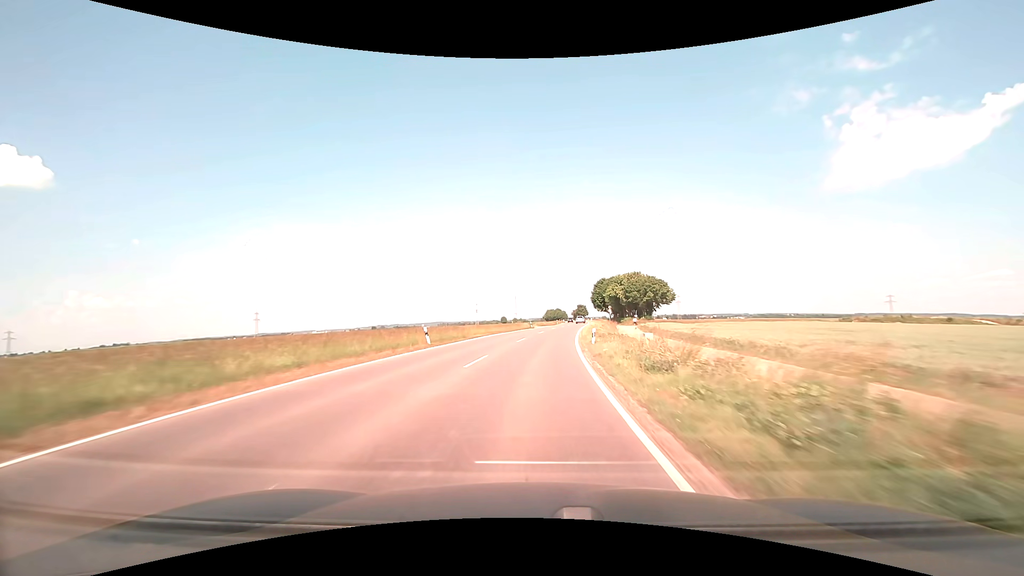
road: tertiary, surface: asphalt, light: Day
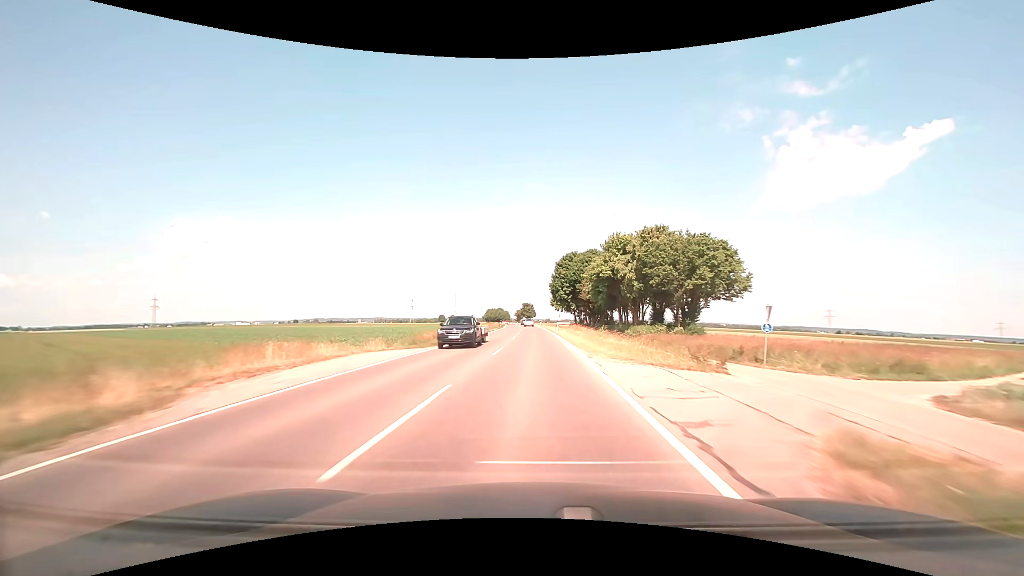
(+4.9, +69.2) m; +7°
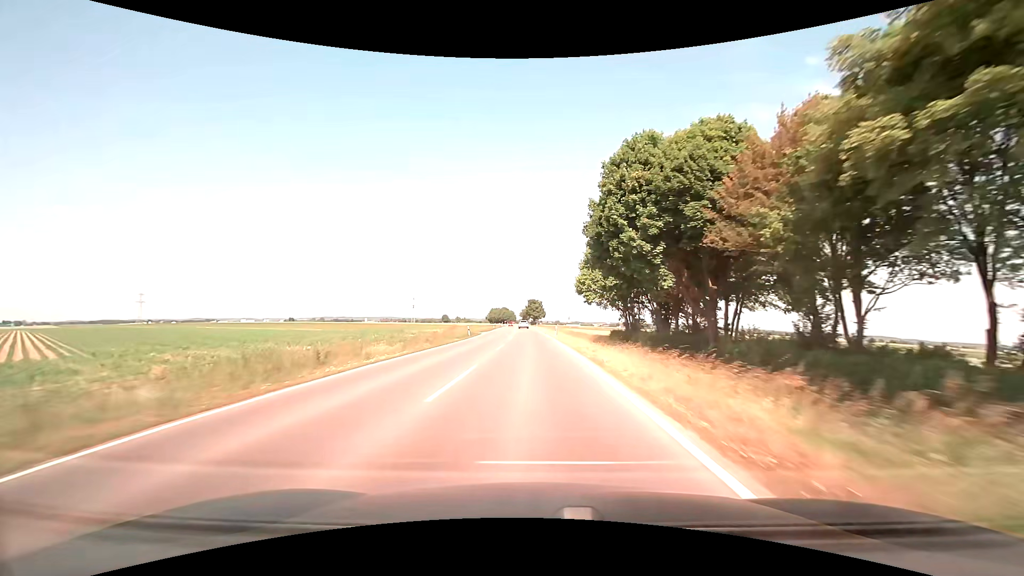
(0.0, +56.0) m; -1°
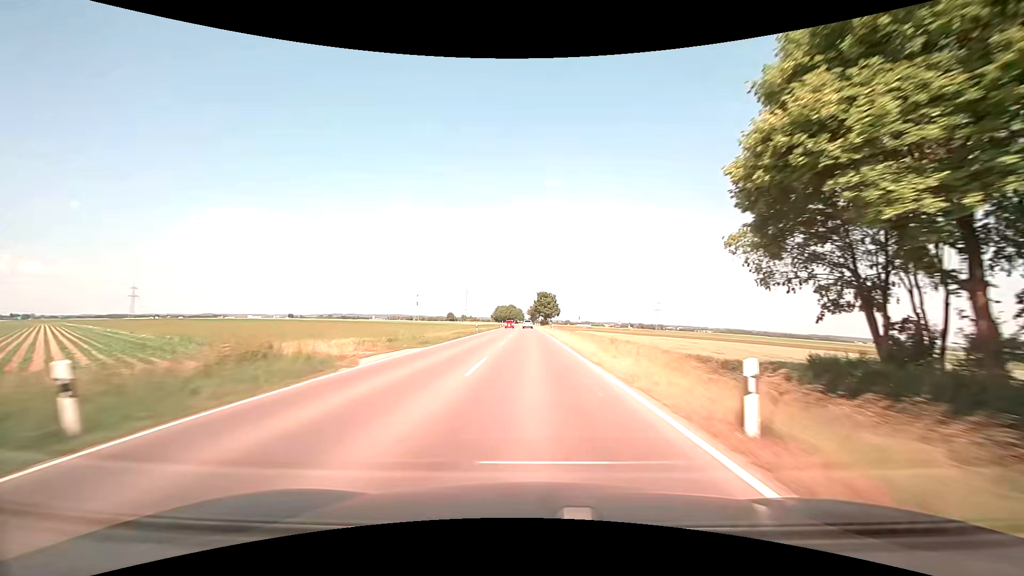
(-0.5, +42.2) m; -1°
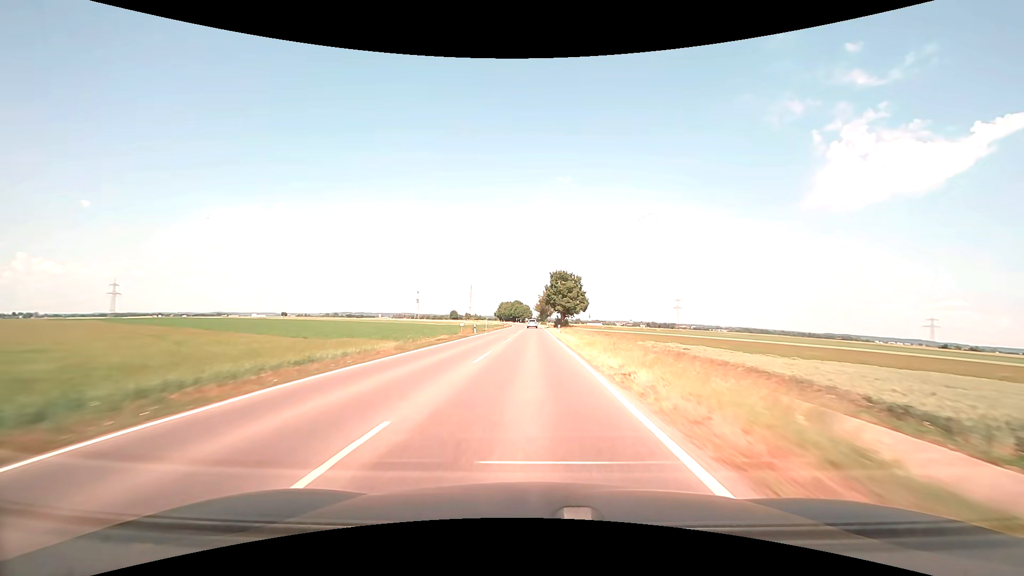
(-0.5, +56.7) m; -1°
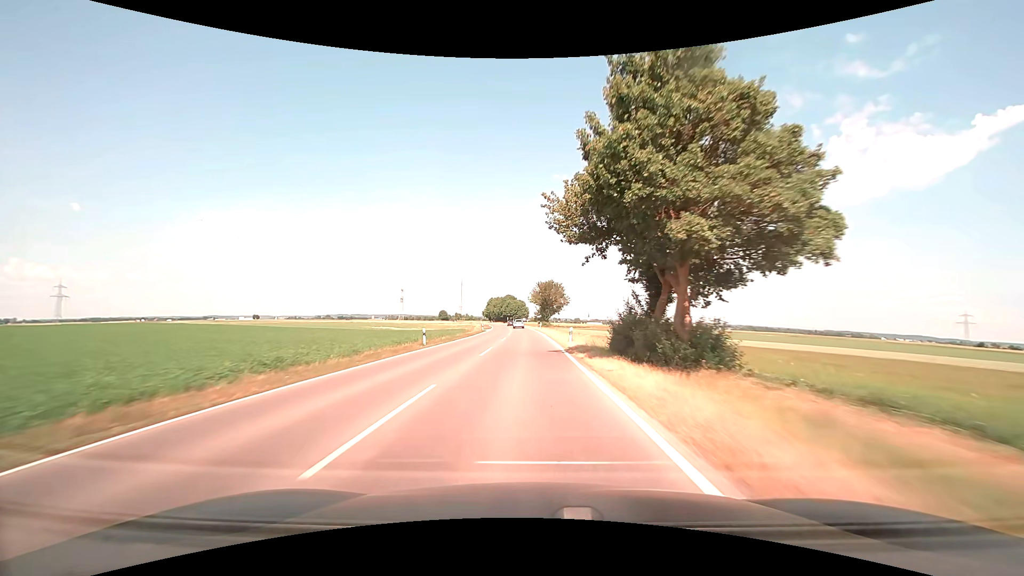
(-0.1, +71.6) m; 0°
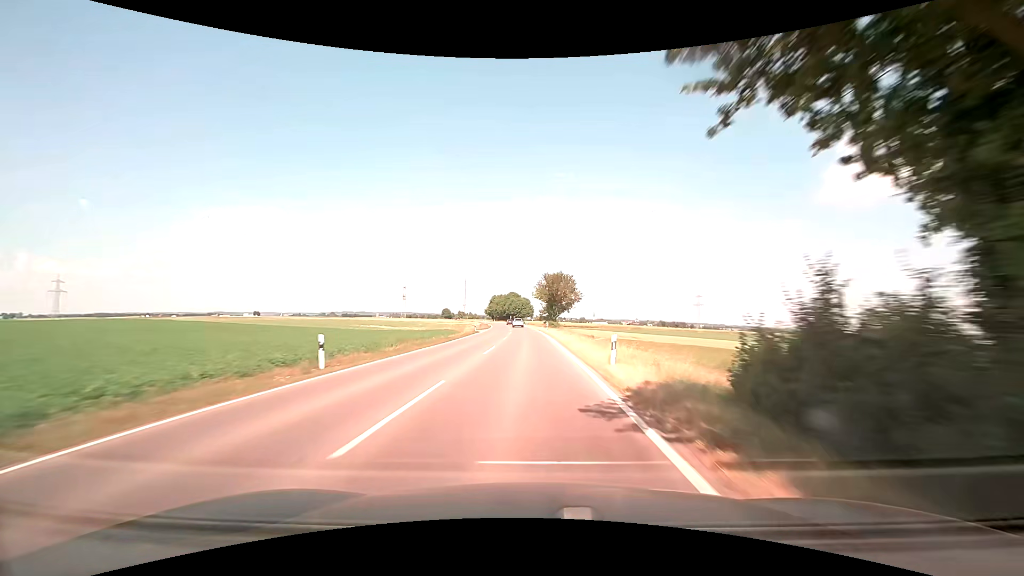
(-0.1, +14.4) m; -1°
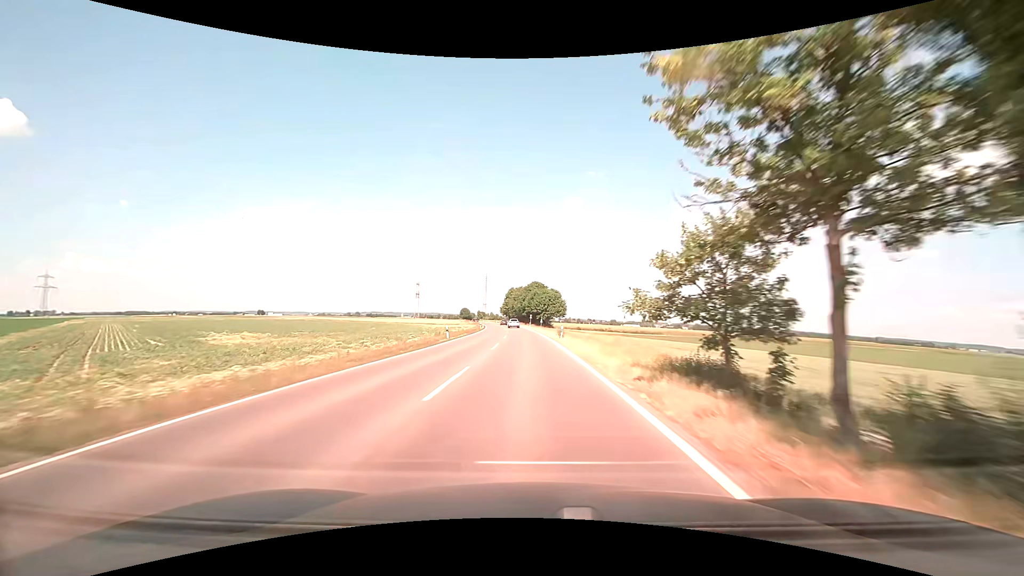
(-1.6, +72.3) m; -3°
(0, +10) (0, +20) (-1, +30) (-1, +40) (-1, +50) (-2, +60) (-2, +70) (-3, +80) (-4, +90) (-5, +100) m
